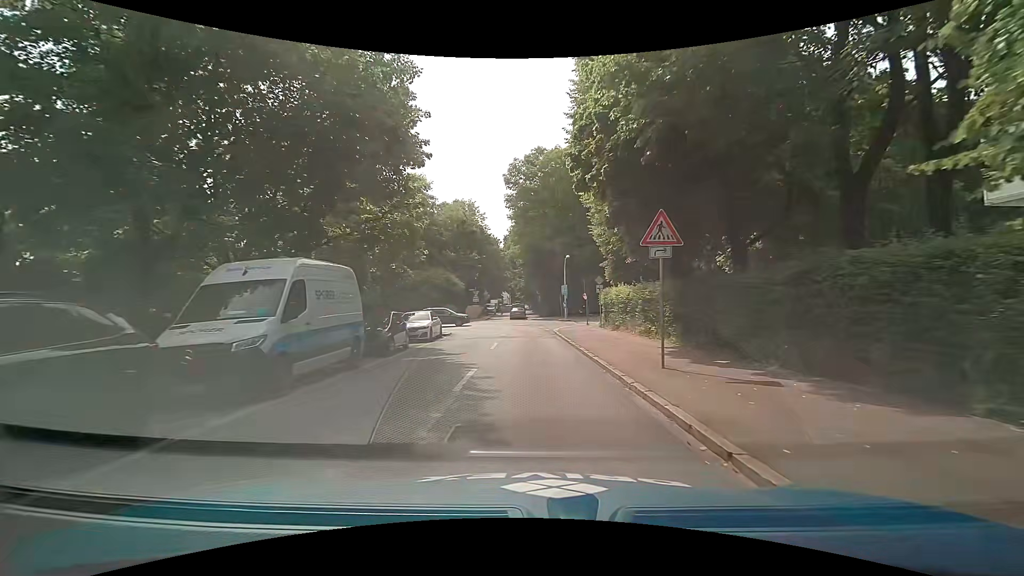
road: tertiary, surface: asphalt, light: Day
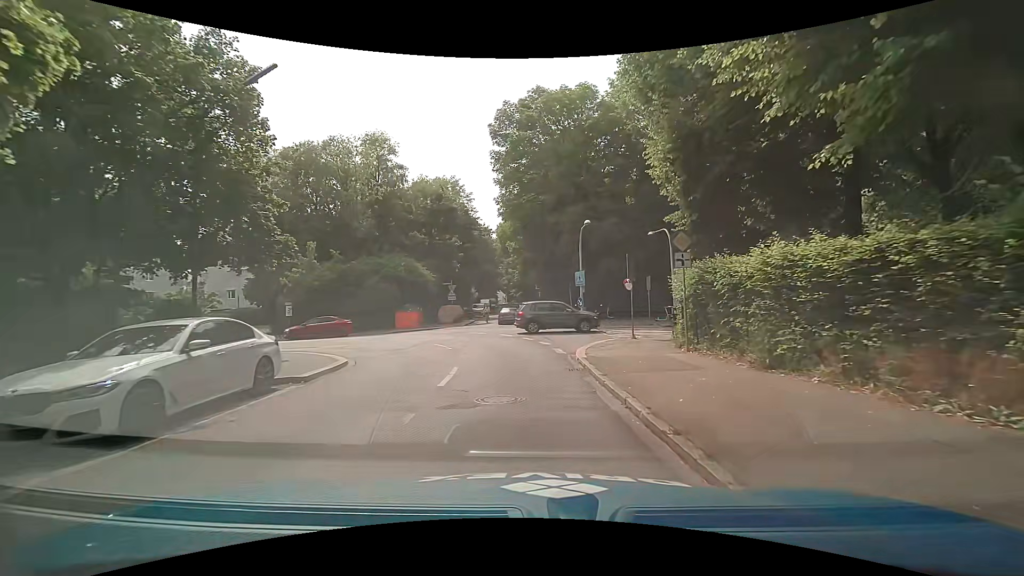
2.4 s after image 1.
(-0.1, +17.1) m; +1°
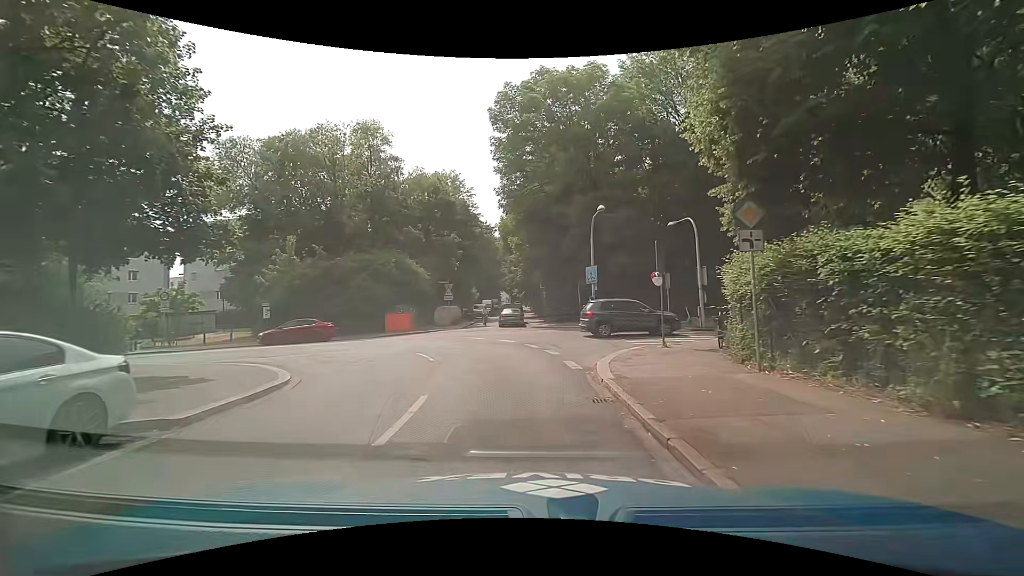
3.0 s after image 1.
(0.0, +3.8) m; +1°
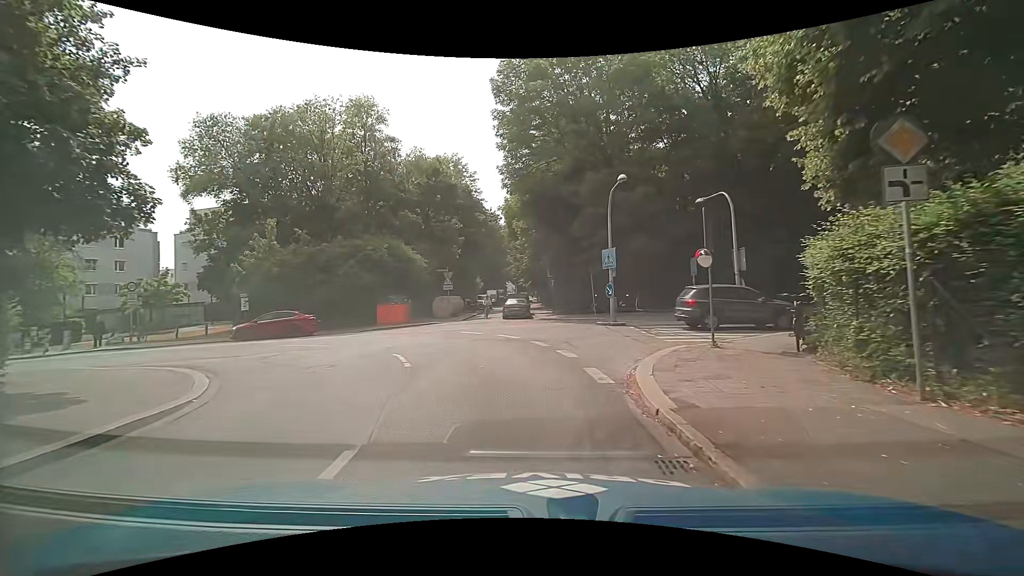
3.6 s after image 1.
(-0.2, +3.5) m; -3°
